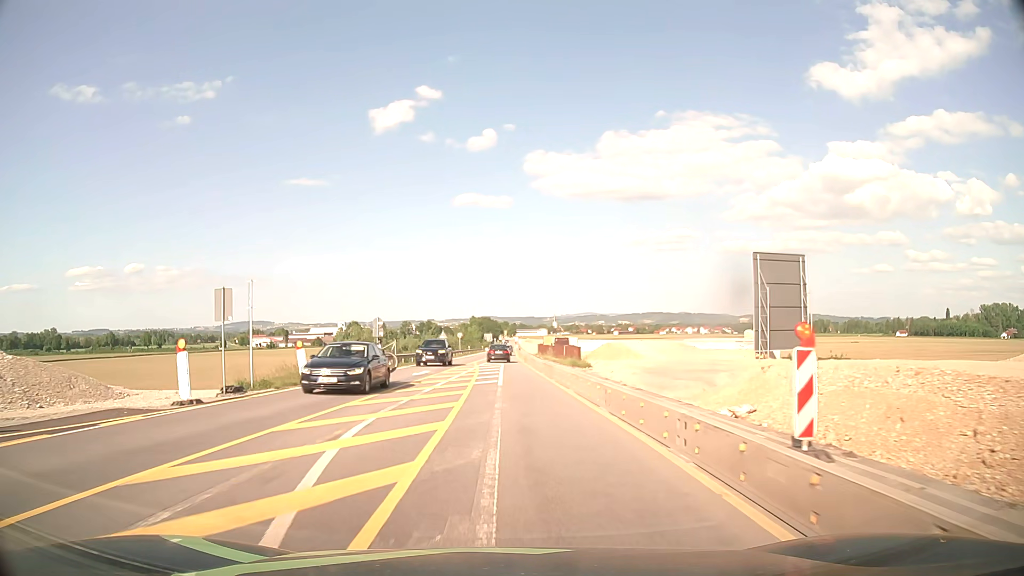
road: motorway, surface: asphalt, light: Day
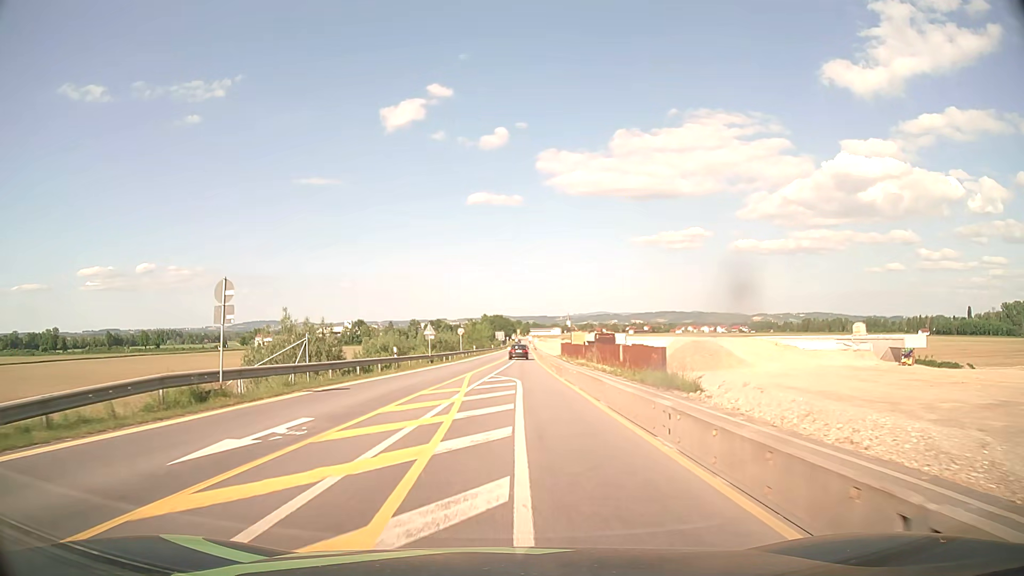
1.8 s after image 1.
(-0.3, +22.9) m; -1°
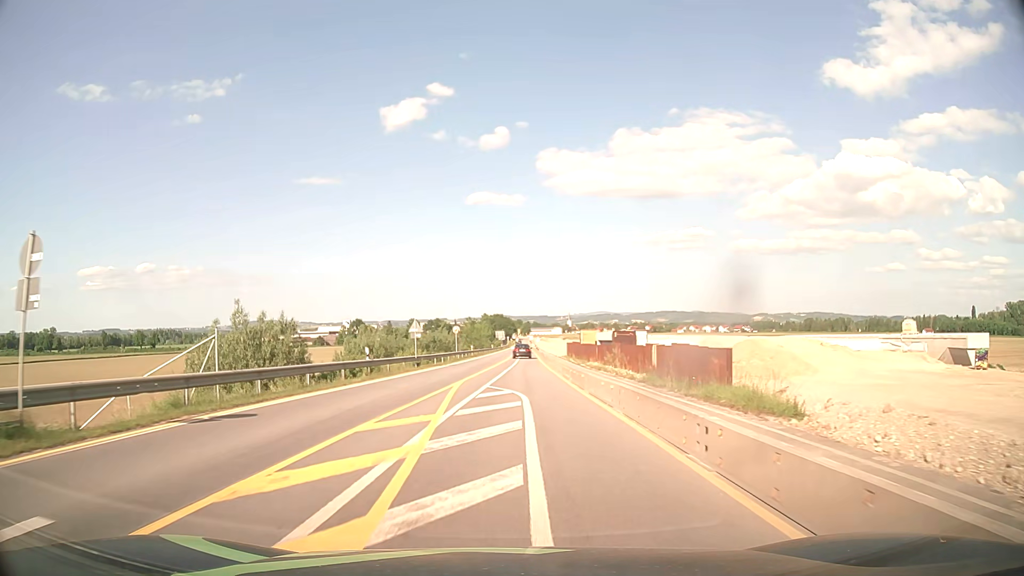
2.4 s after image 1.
(0.0, +7.6) m; 0°
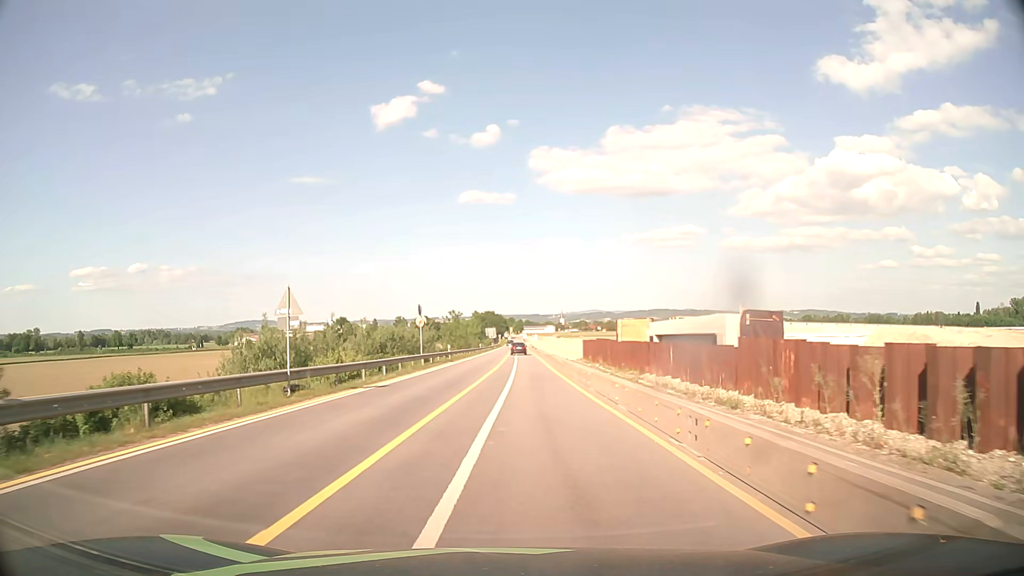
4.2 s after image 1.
(+0.1, +22.9) m; +1°
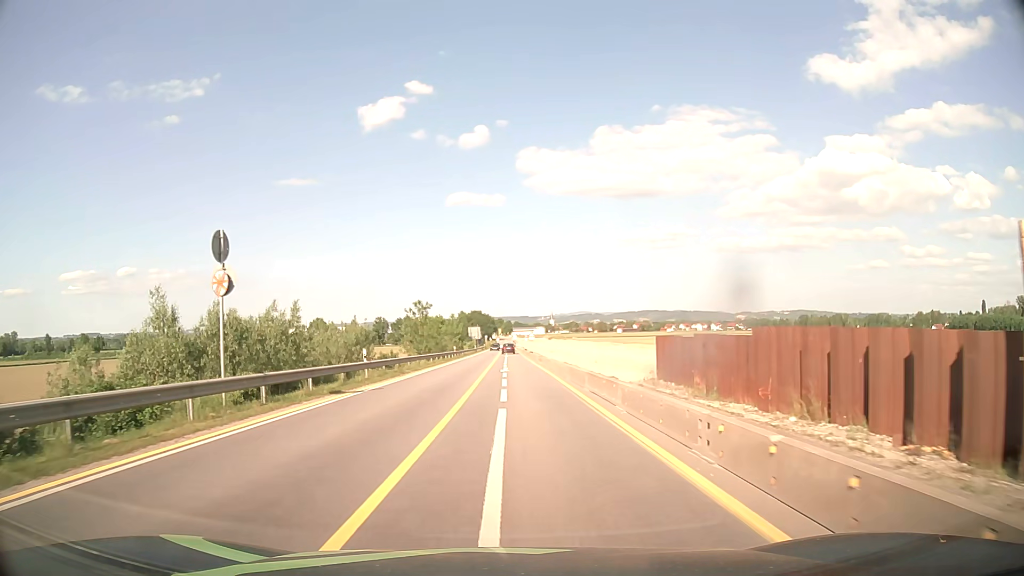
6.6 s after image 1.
(+0.4, +30.6) m; +1°
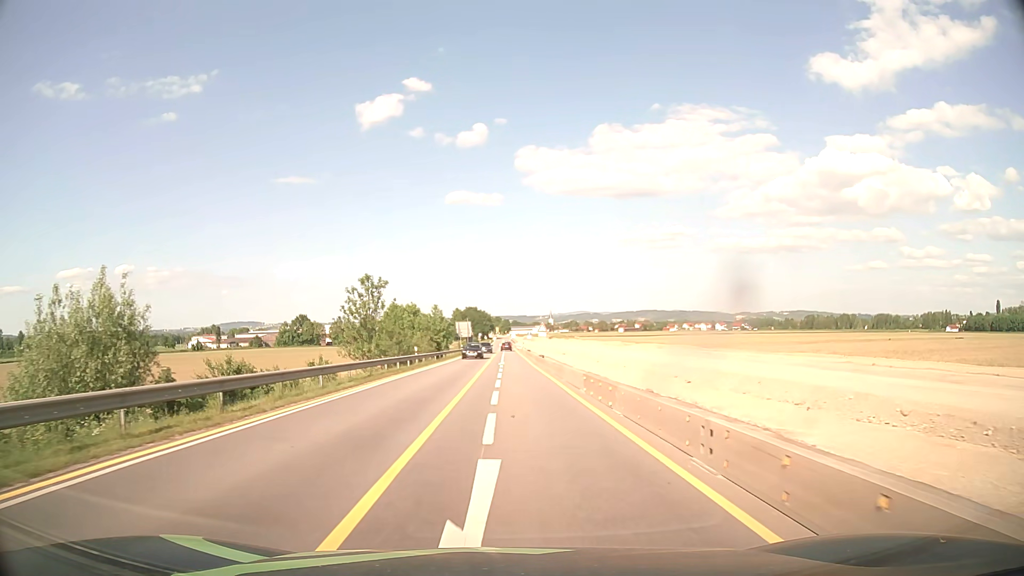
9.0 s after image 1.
(+0.1, +30.5) m; 0°
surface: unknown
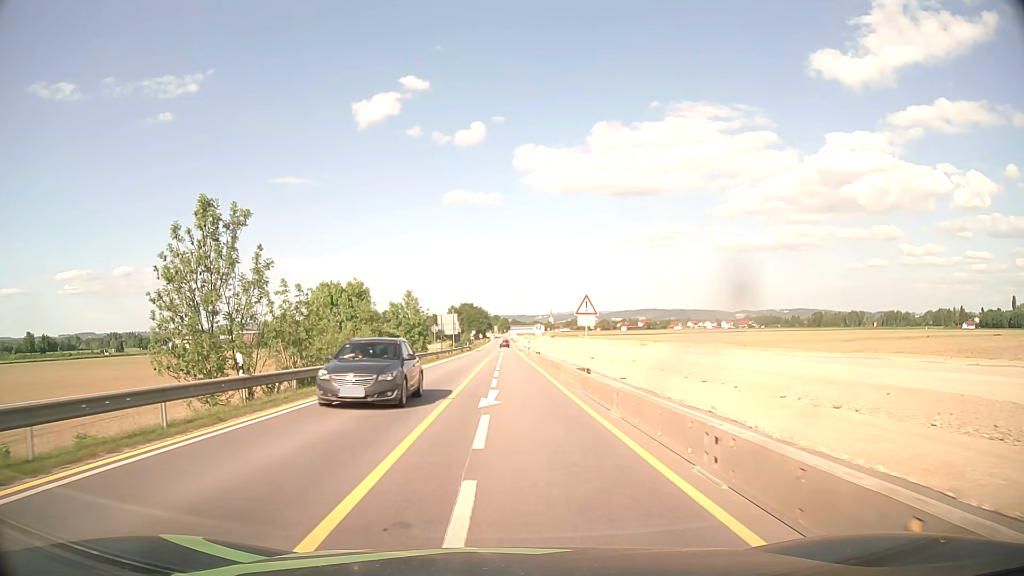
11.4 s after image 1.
(0.0, +30.5) m; 0°
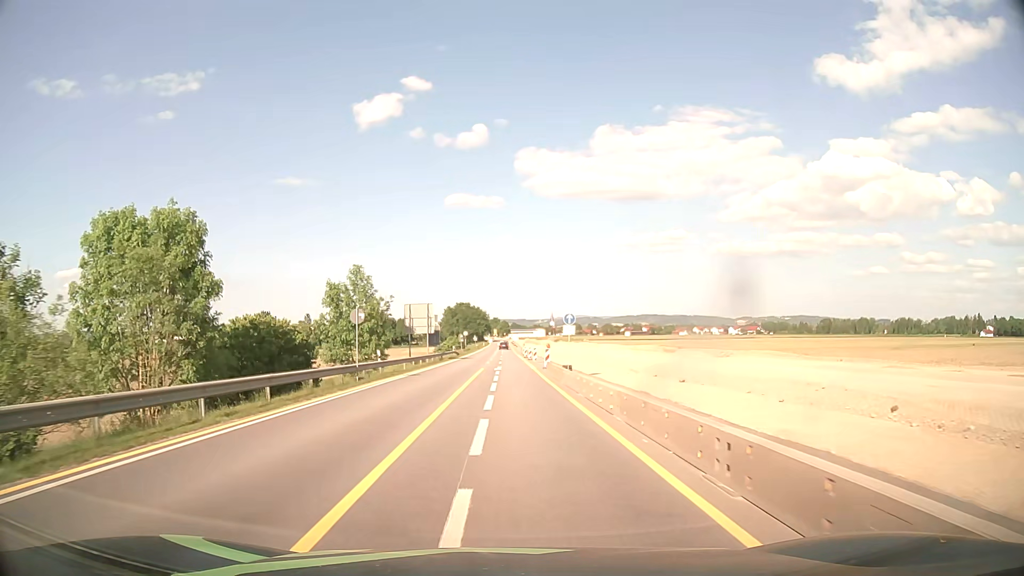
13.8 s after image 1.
(-0.1, +30.4) m; 0°
(0, +10) (0, +20) (0, +30) (0, +40) (0, +50) (0, +60) (0, +70) (0, +80) (0, +90) (0, +100) m
